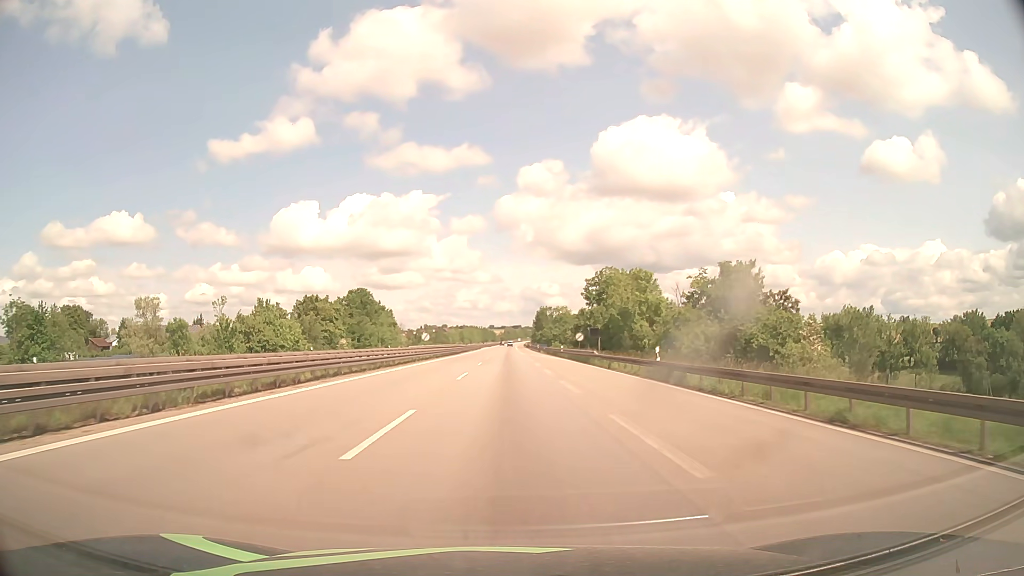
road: motorway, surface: asphalt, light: Day
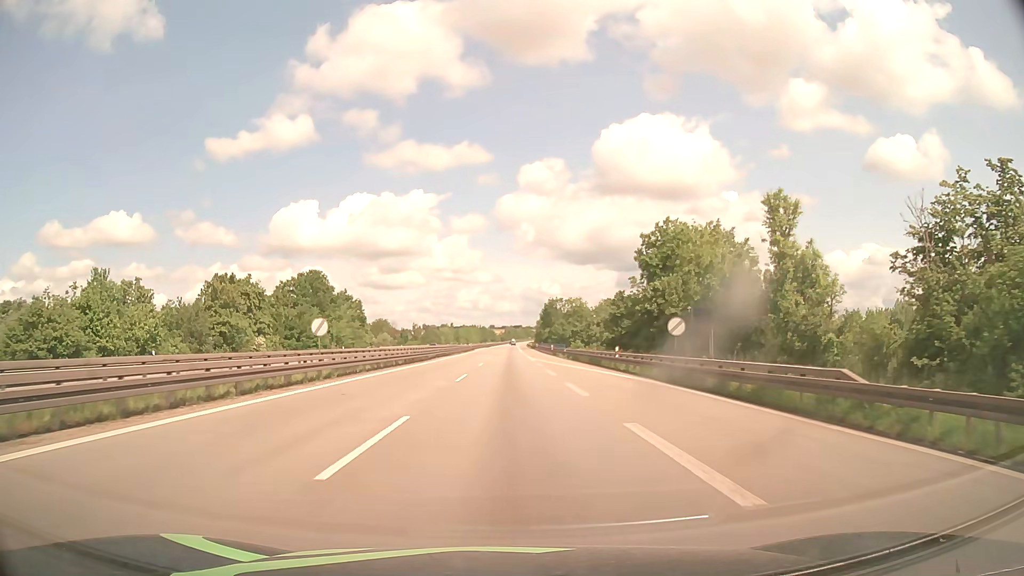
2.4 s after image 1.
(0.0, +37.5) m; 0°
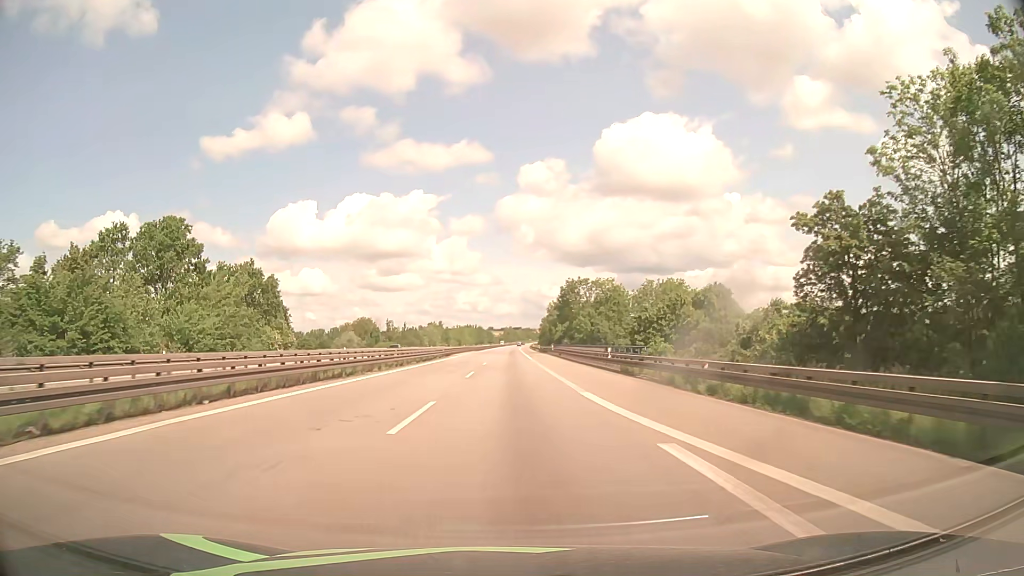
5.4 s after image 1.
(+0.1, +51.2) m; 0°
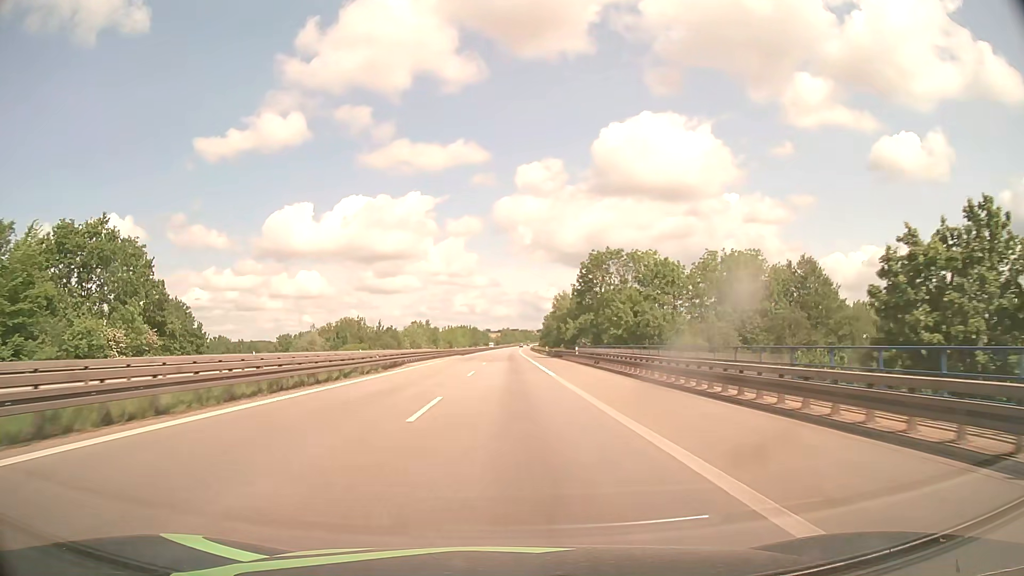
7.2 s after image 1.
(0.0, +34.5) m; 0°
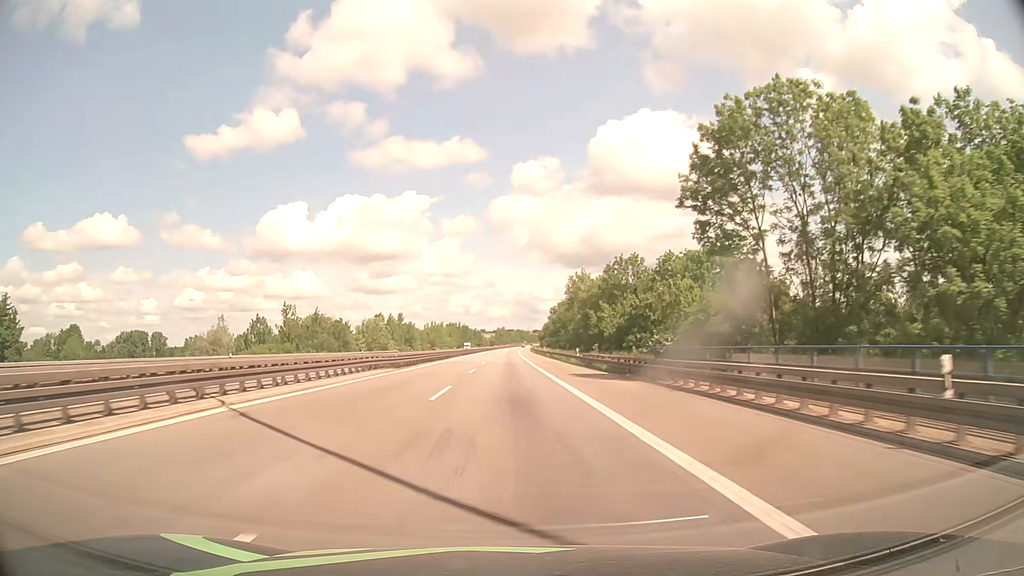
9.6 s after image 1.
(+0.1, +49.9) m; 0°
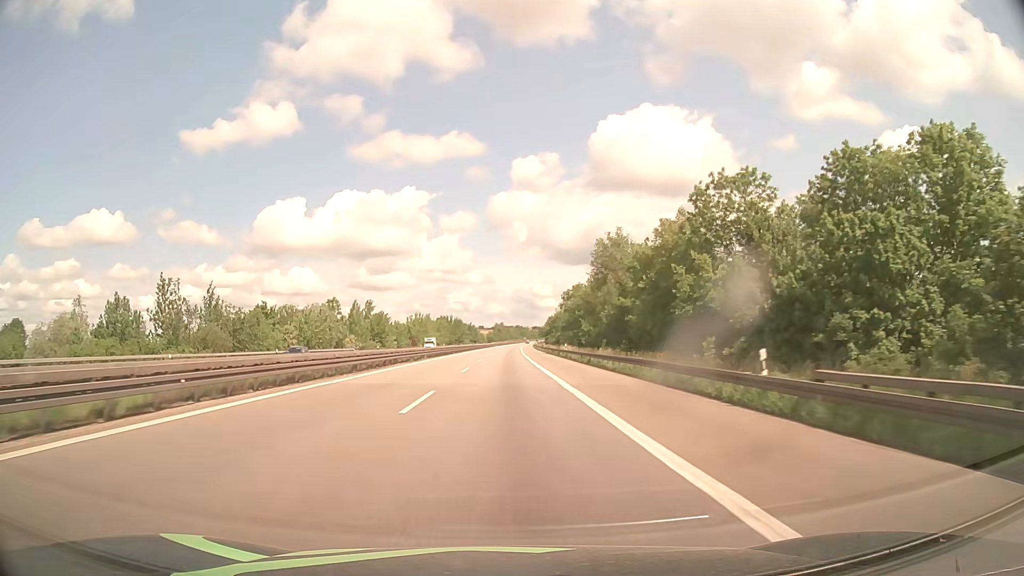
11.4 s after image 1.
(+0.1, +40.2) m; 0°
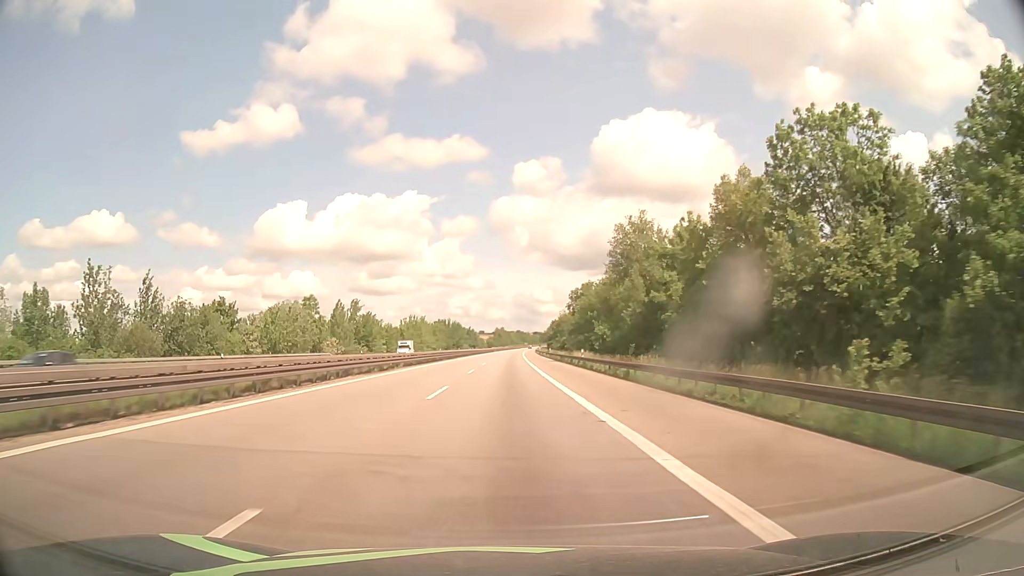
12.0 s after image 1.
(0.0, +13.9) m; 0°
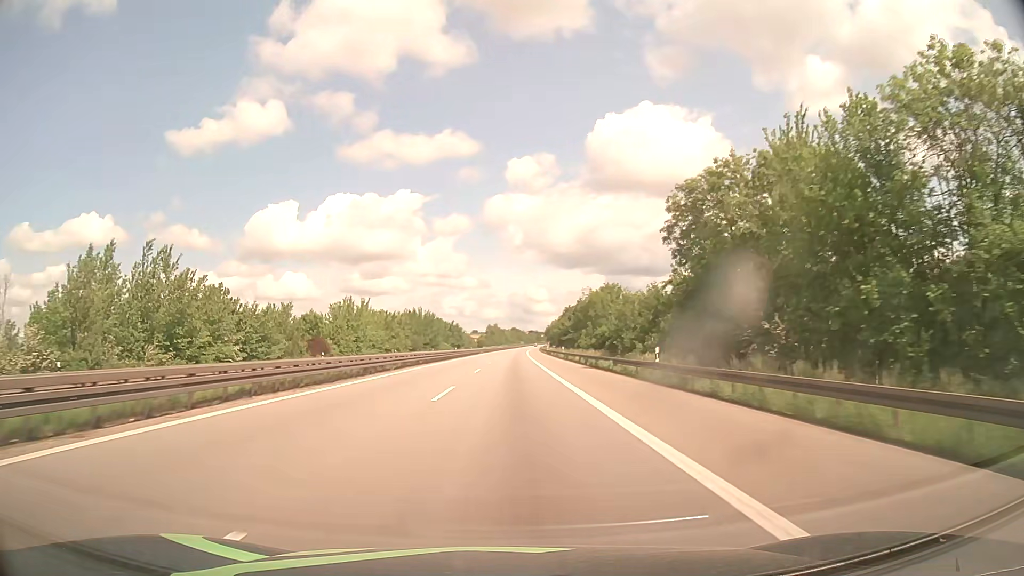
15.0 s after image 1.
(+0.4, +73.4) m; +1°
(0, +10) (0, +20) (0, +30) (0, +40) (0, +50) (0, +60) (+1, +70) (+1, +80) (+1, +90) (+1, +100) m
